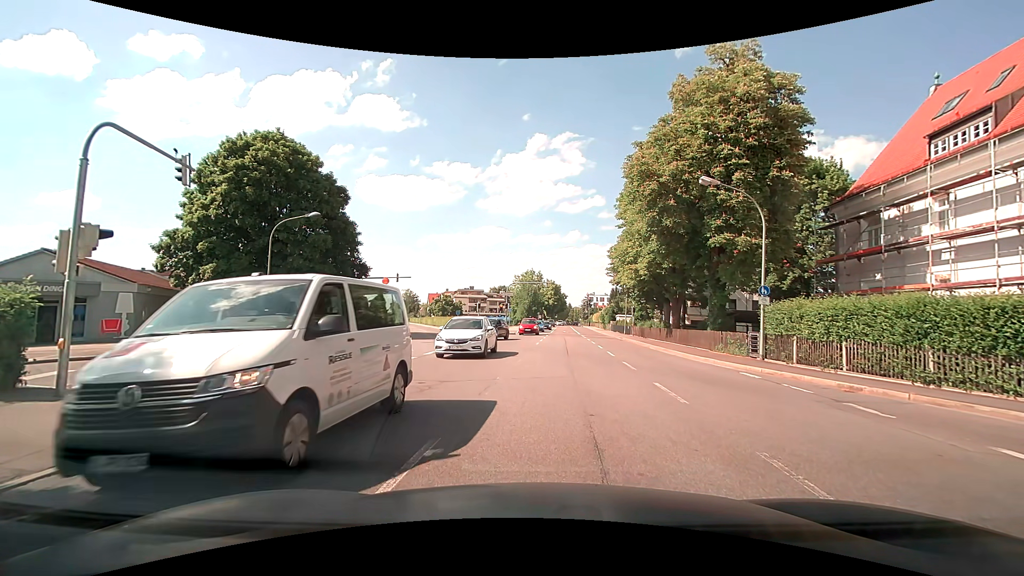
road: secondary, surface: asphalt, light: Day
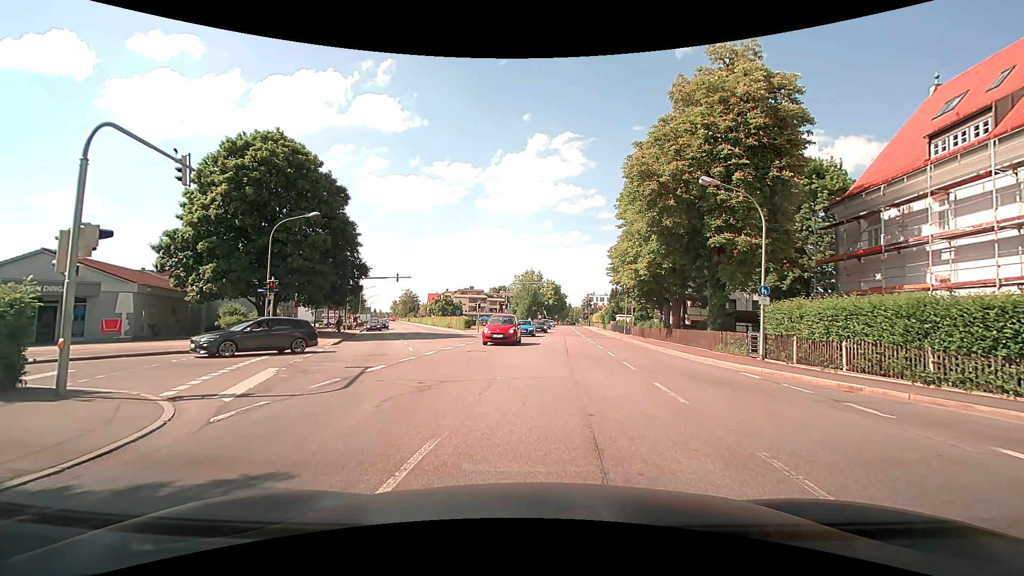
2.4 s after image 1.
(0.0, 0.0) m; 0°
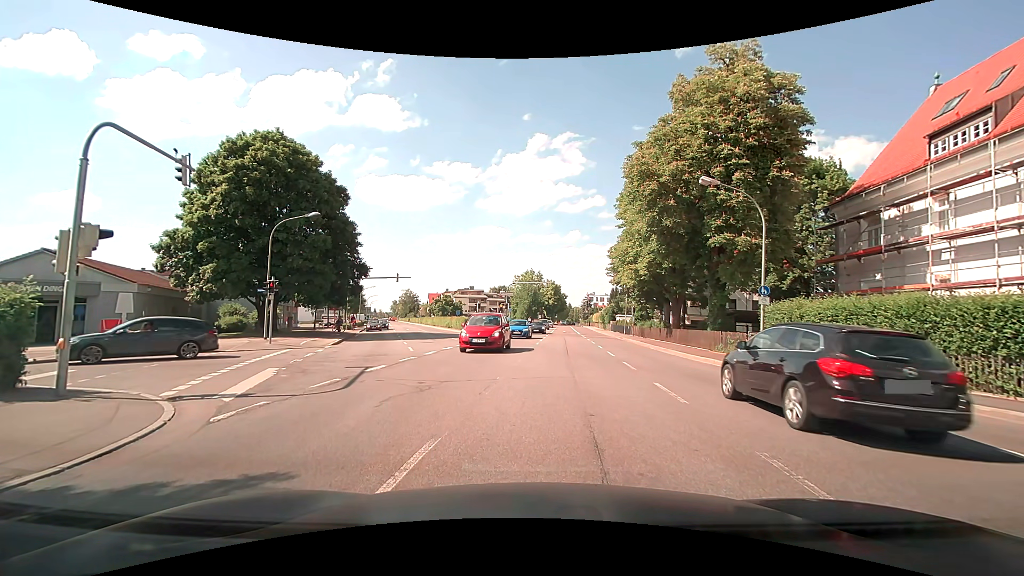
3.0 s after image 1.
(0.0, 0.0) m; 0°
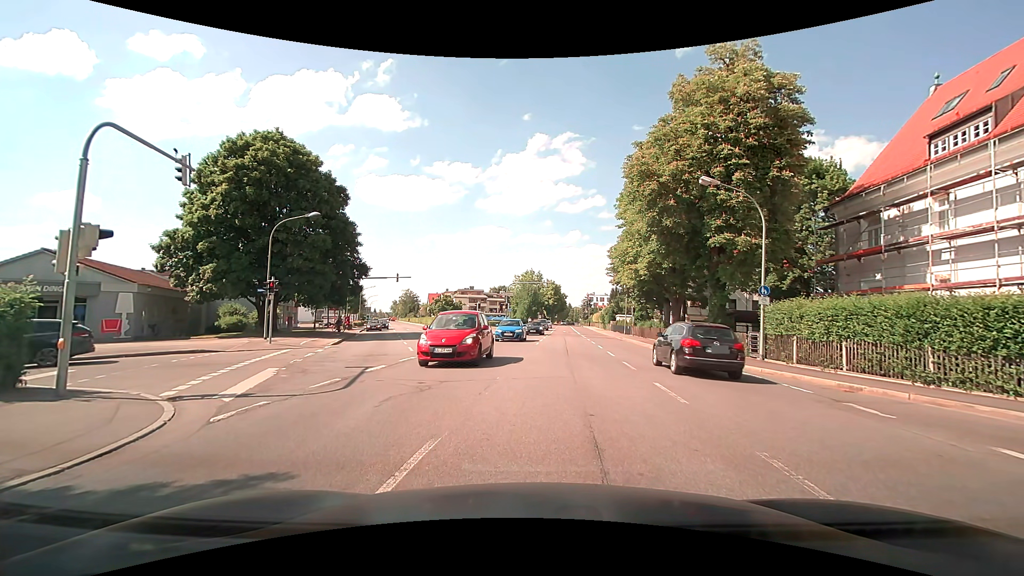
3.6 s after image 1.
(0.0, 0.0) m; 0°
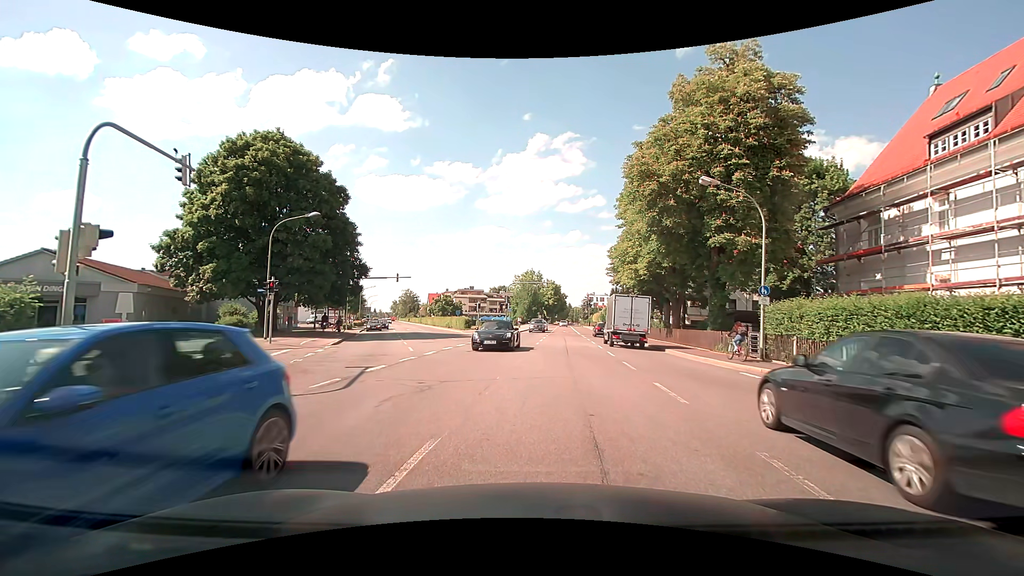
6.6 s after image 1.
(0.0, 0.0) m; 0°
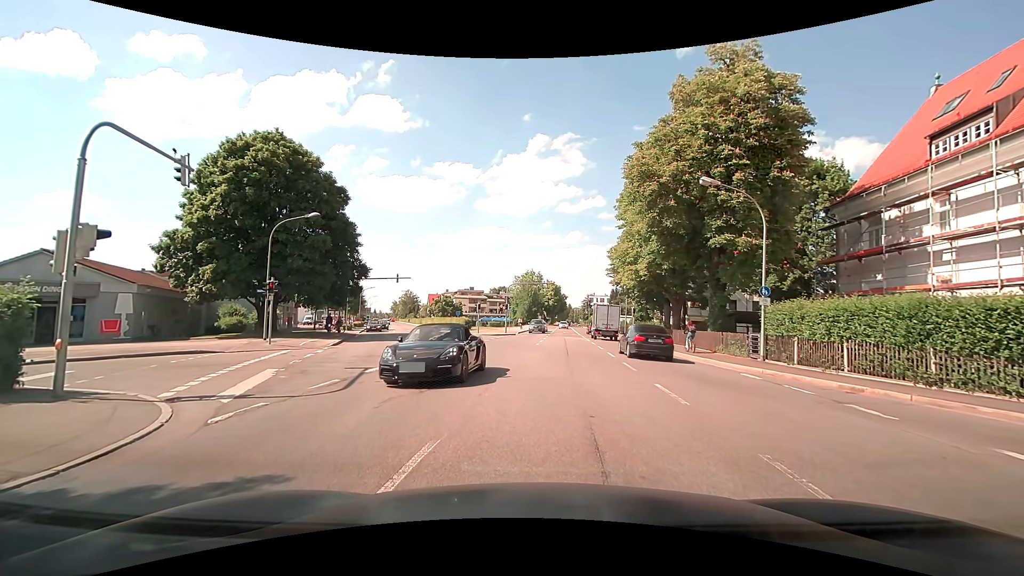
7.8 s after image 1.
(0.0, 0.0) m; 0°
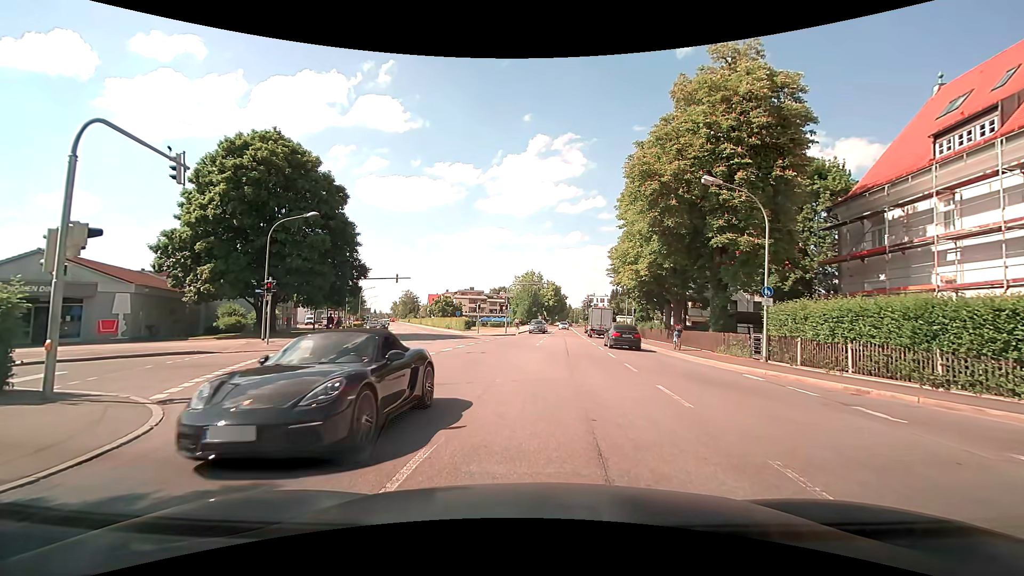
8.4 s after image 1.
(0.0, +0.2) m; 0°
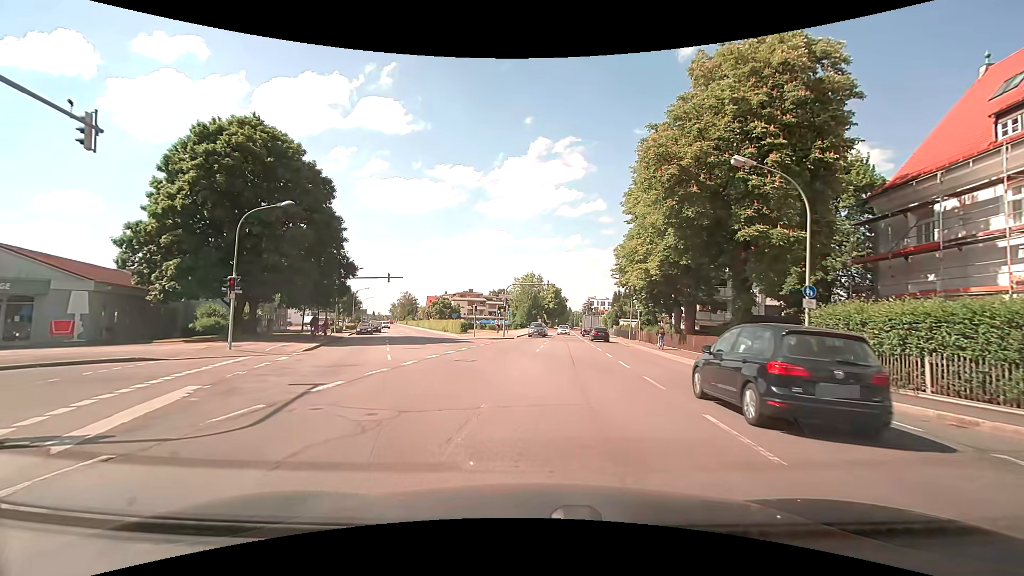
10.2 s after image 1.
(0.0, +3.4) m; 0°
(0, +10) (-1, +20) (-2, +30) (-5, +40) (-8, +49) (-11, +59) (-14, +68) (-16, +78) (-19, +87) (-22, +97) m
